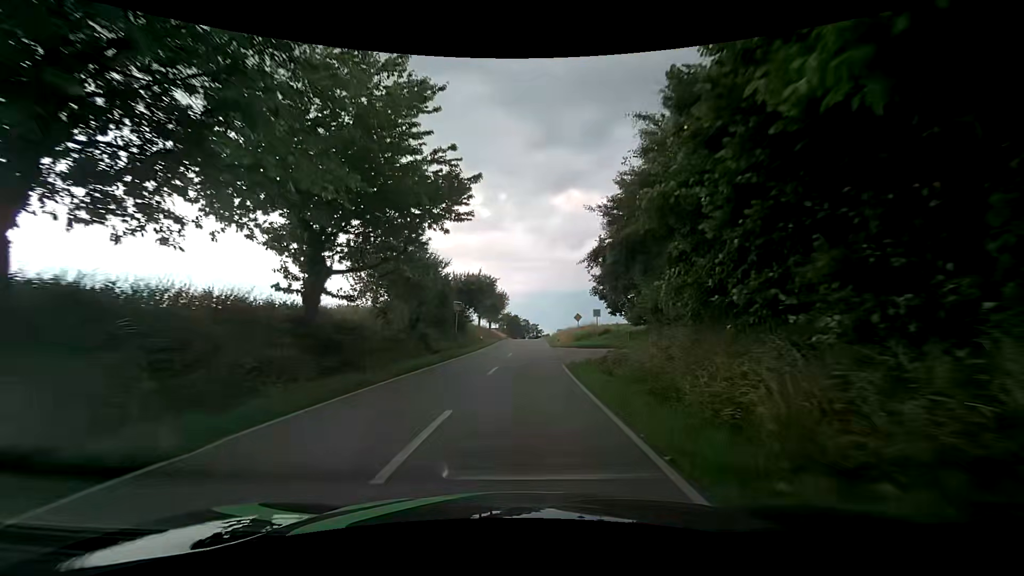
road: tertiary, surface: asphalt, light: Day
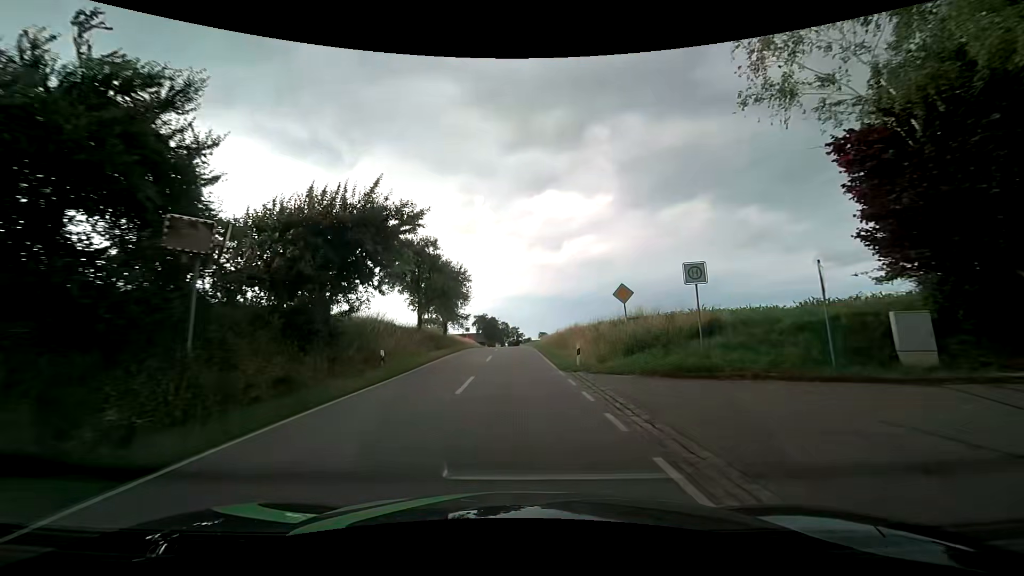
(+1.2, +29.0) m; +3°
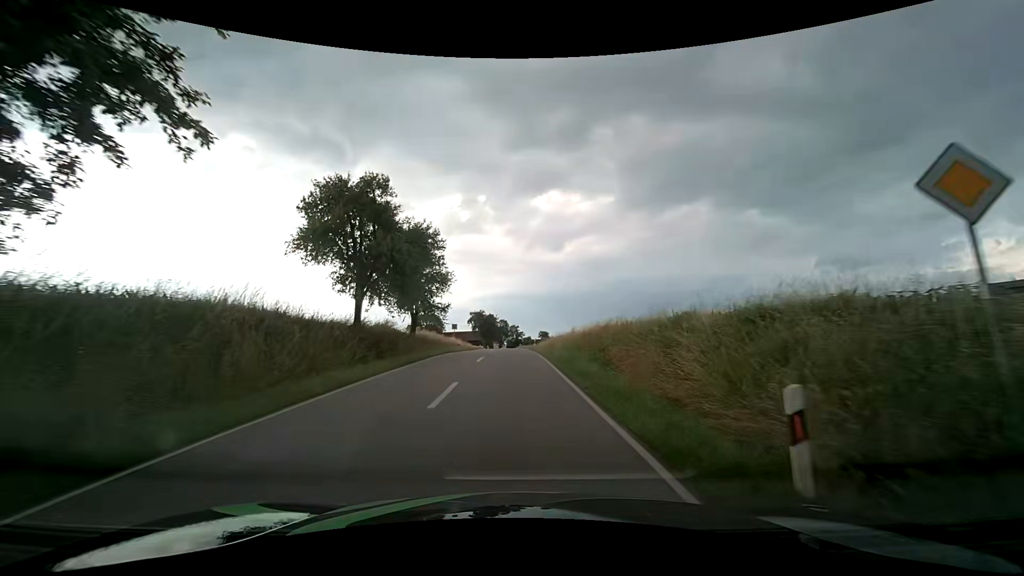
(0.0, +15.0) m; 0°
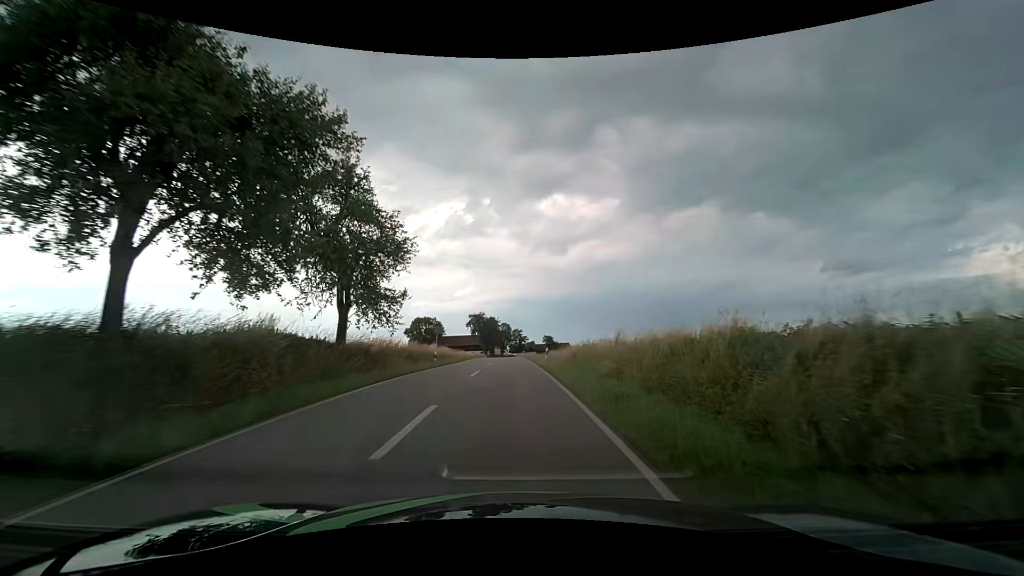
(0.0, +14.7) m; 0°
(0, +10) (0, +20) (0, +30) (-1, +40) (-1, +50) (-1, +60) (-1, +70) (-2, +80) (-2, +90) (-2, +100) m
